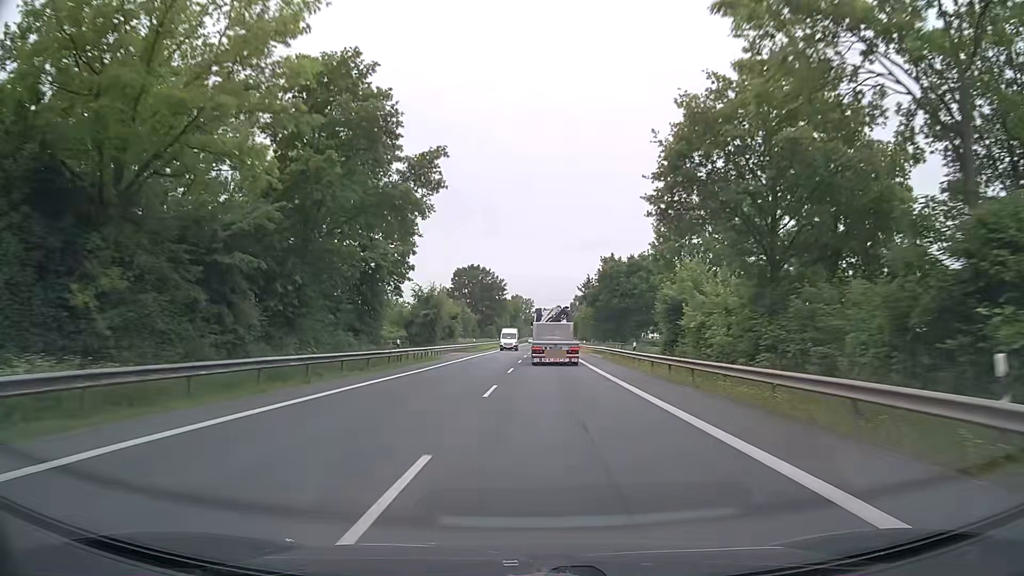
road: primary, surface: asphalt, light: Day
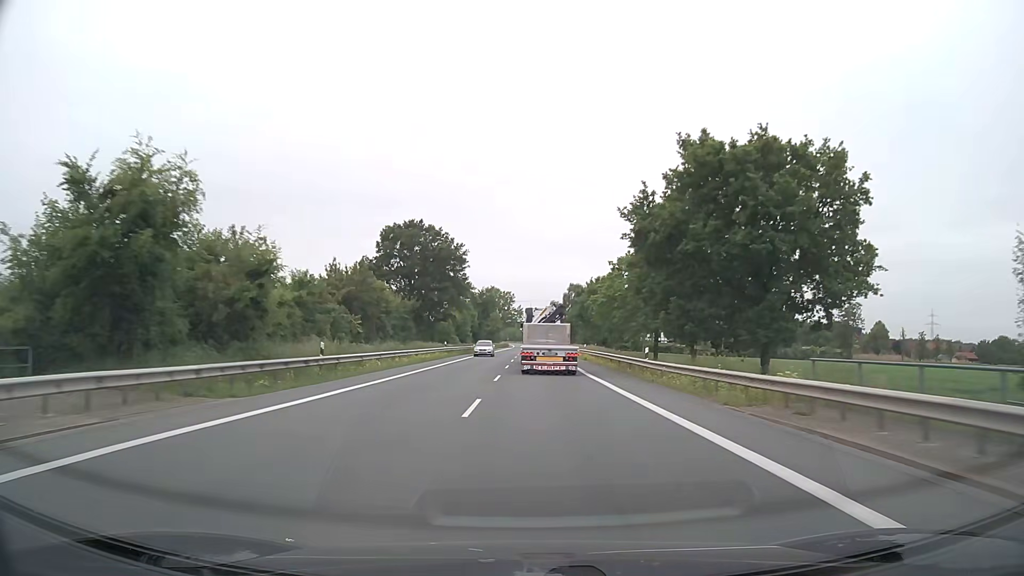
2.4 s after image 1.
(+1.0, +51.9) m; +2°
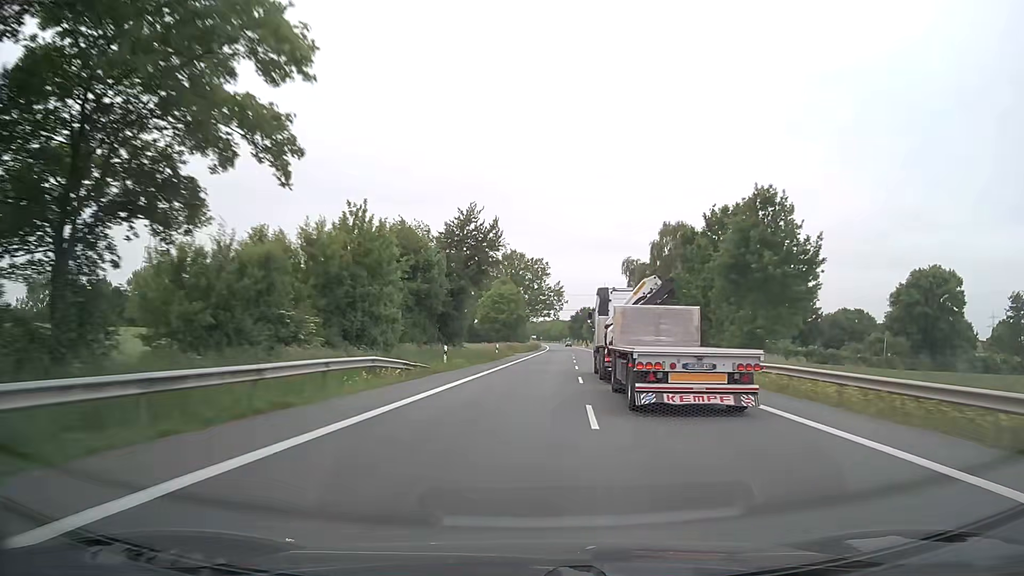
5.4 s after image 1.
(-1.2, +75.0) m; -2°
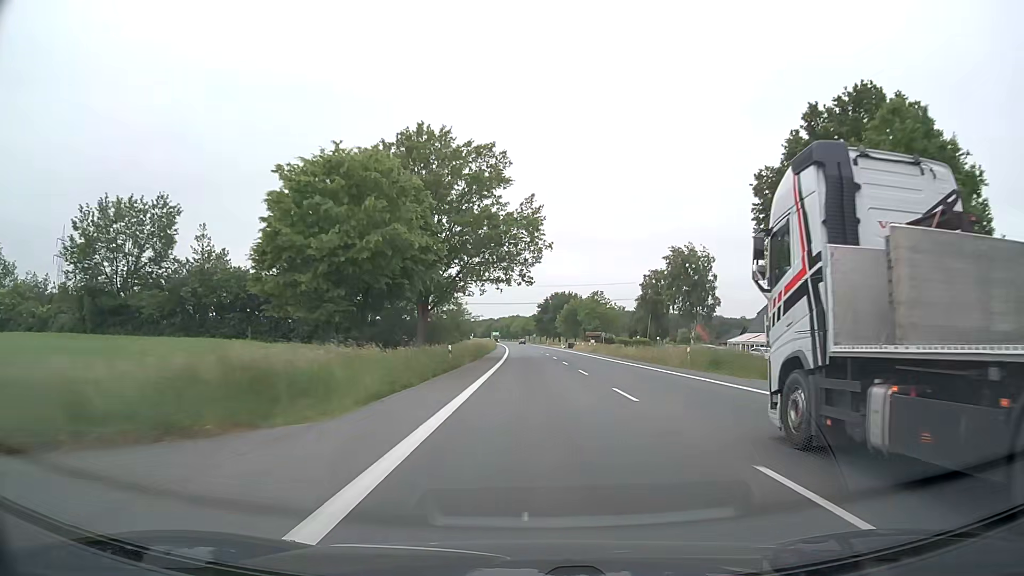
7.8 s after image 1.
(+1.8, +68.3) m; +3°
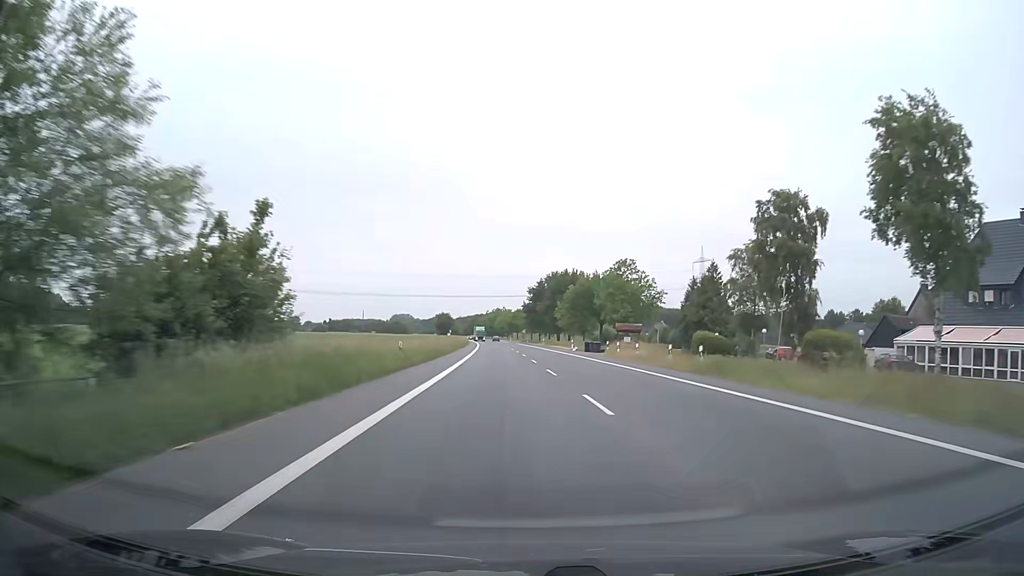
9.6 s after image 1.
(+0.4, +51.4) m; +1°
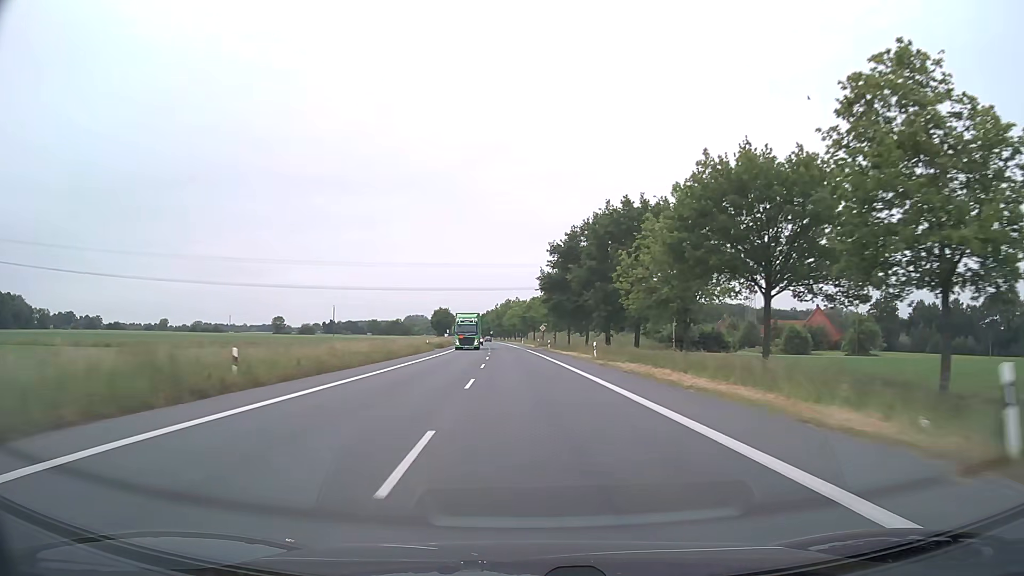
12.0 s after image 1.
(+0.6, +66.1) m; -1°
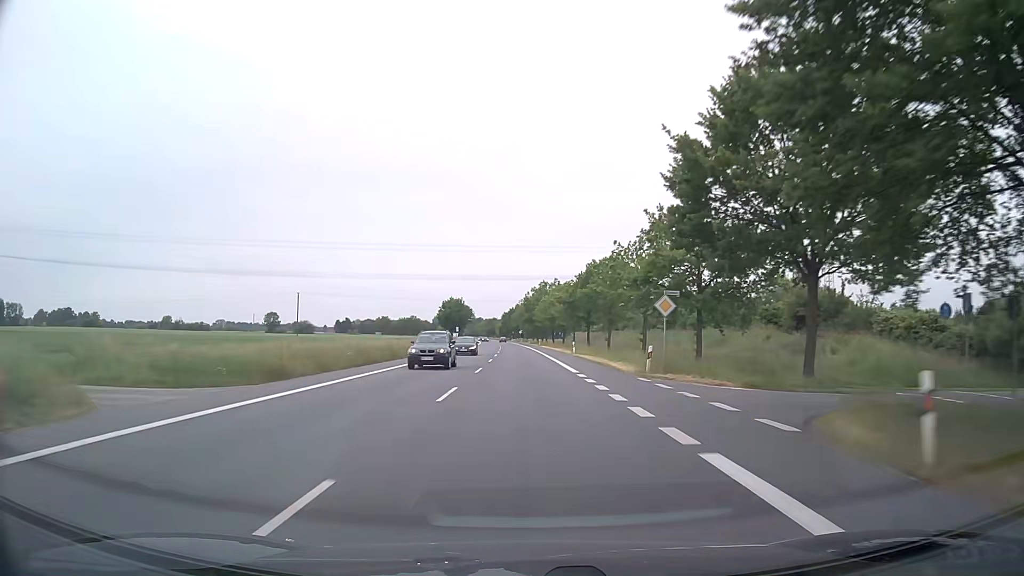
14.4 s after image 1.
(-2.0, +63.6) m; -3°
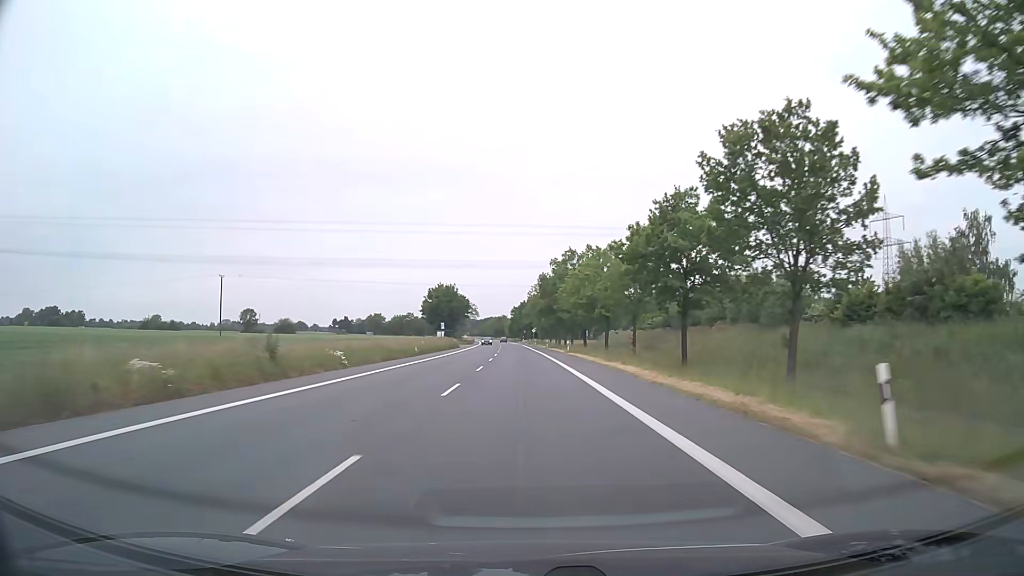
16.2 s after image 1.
(-0.2, +46.9) m; -1°
(0, +10) (0, +20) (0, +30) (0, +40) (-1, +50) (-1, +60) (-1, +70) (-1, +80) (-2, +90) (-2, +100) m
